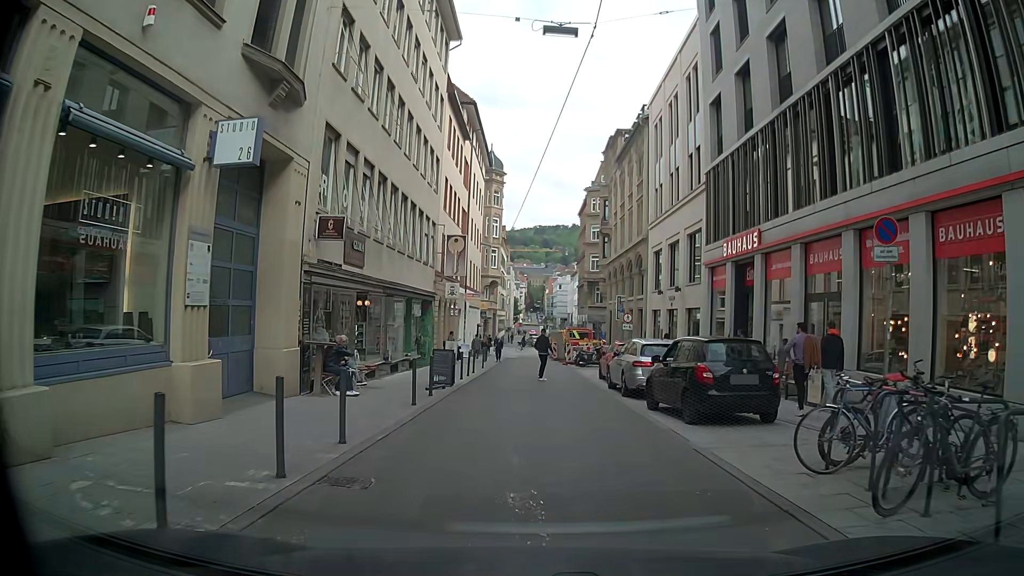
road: residential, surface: asphalt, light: Day
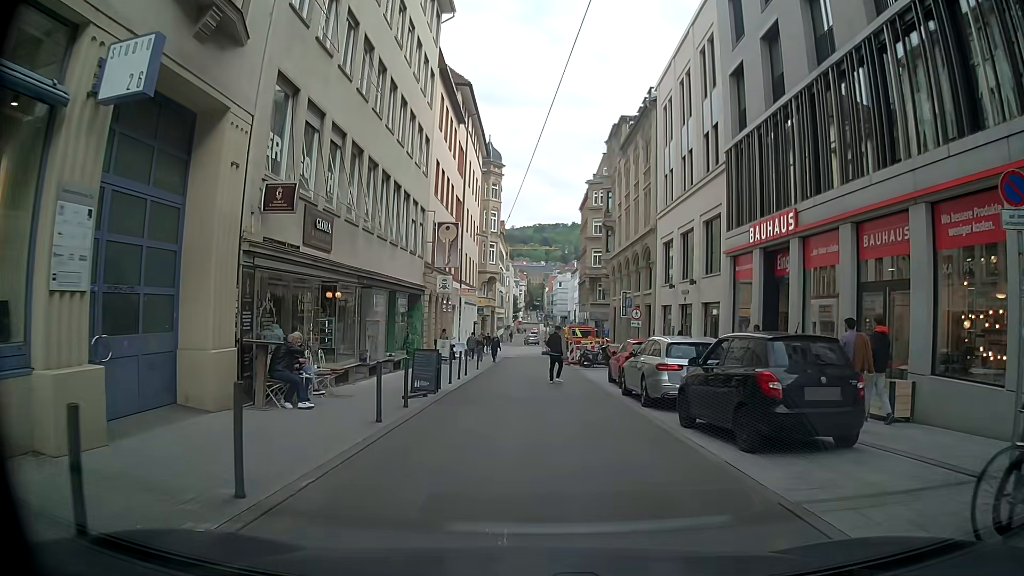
(0.0, +3.1) m; -1°
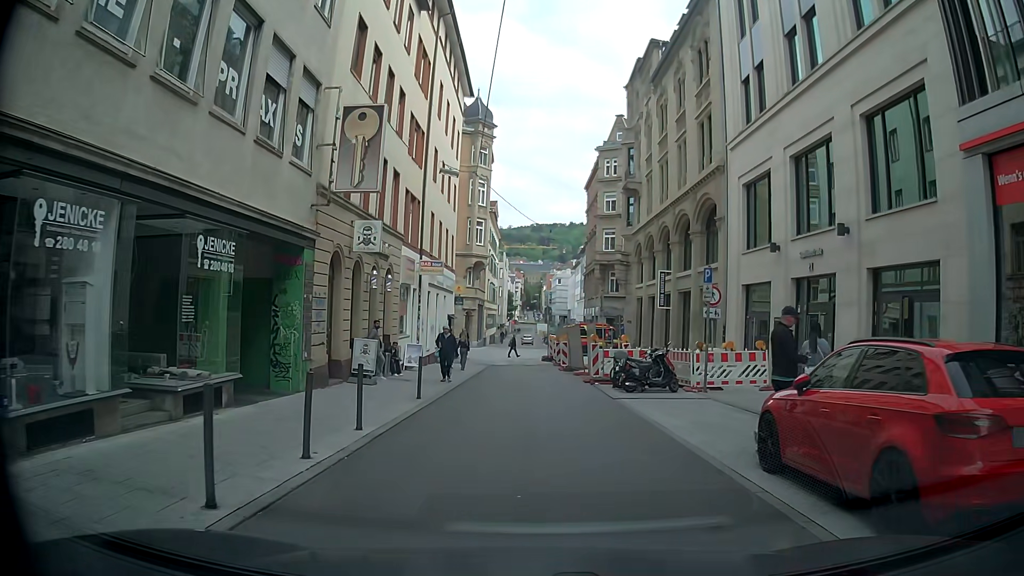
(+0.3, +14.9) m; 0°
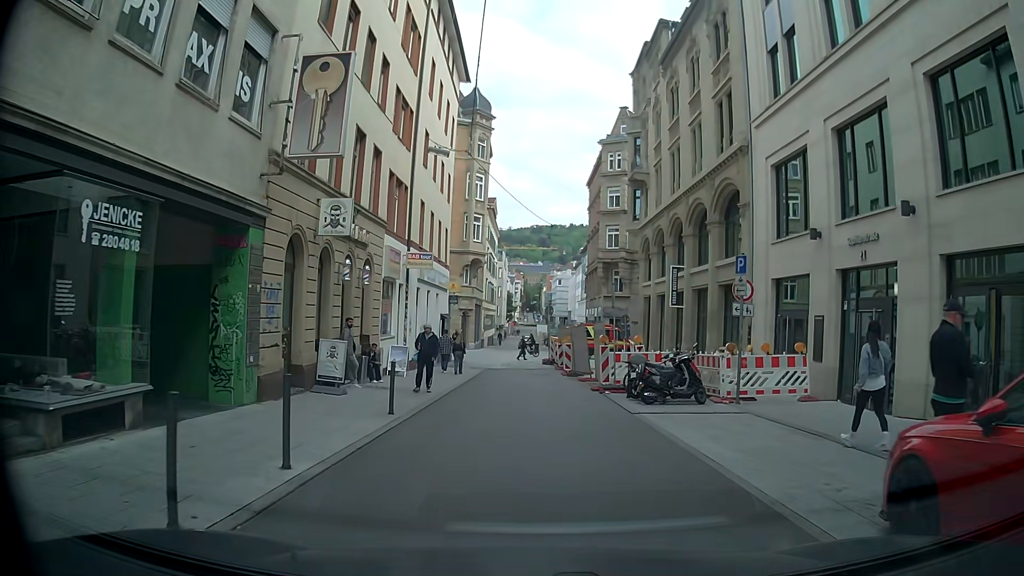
(-0.1, +2.9) m; -1°
